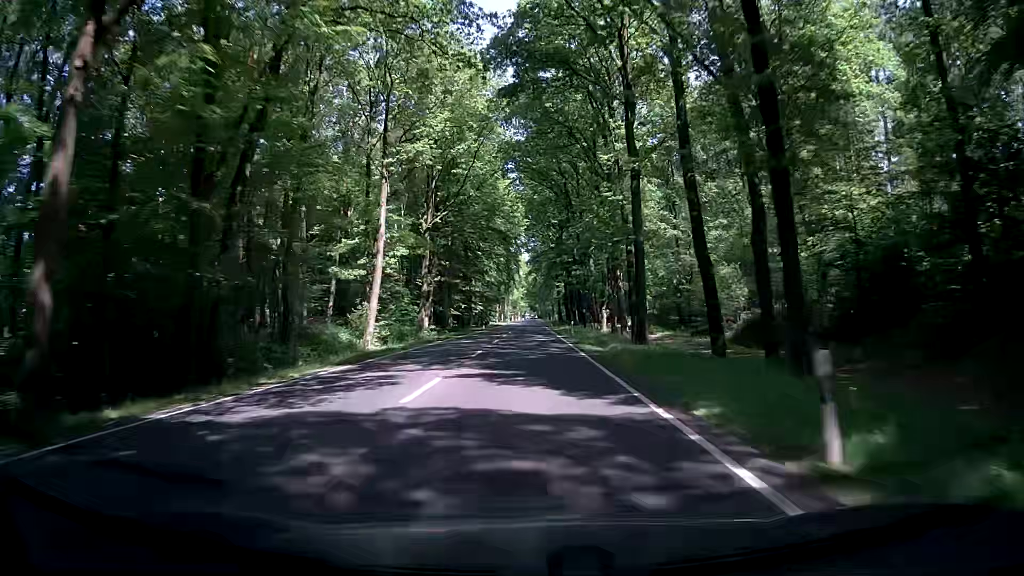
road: primary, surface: asphalt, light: Day
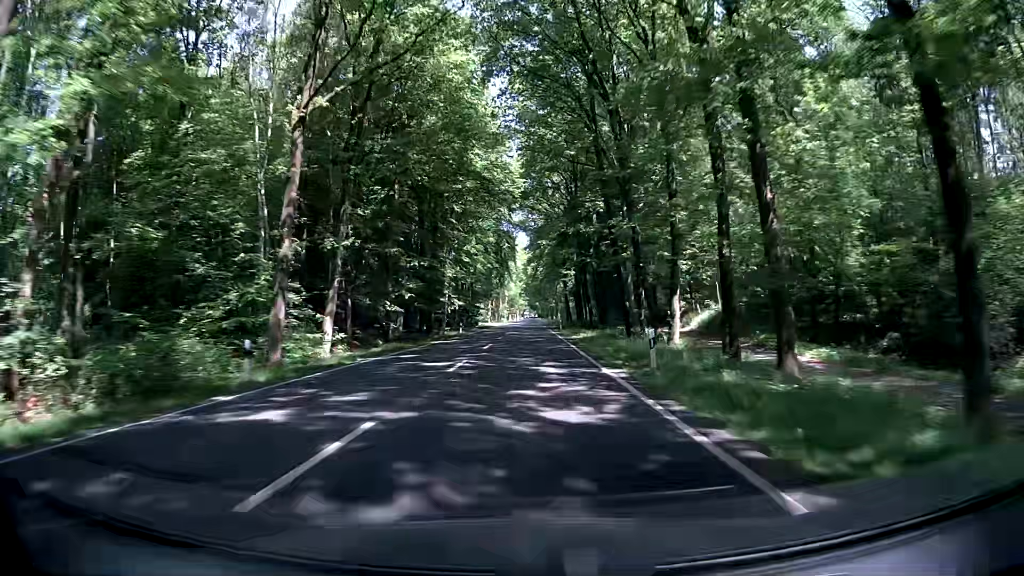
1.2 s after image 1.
(0.0, +31.0) m; 0°
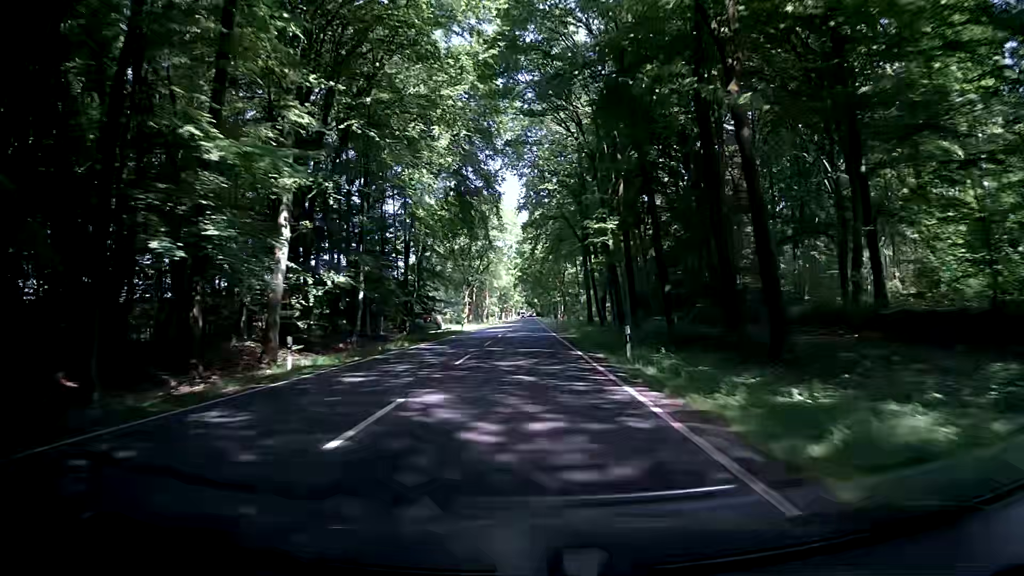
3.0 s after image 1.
(+0.7, +46.9) m; +1°
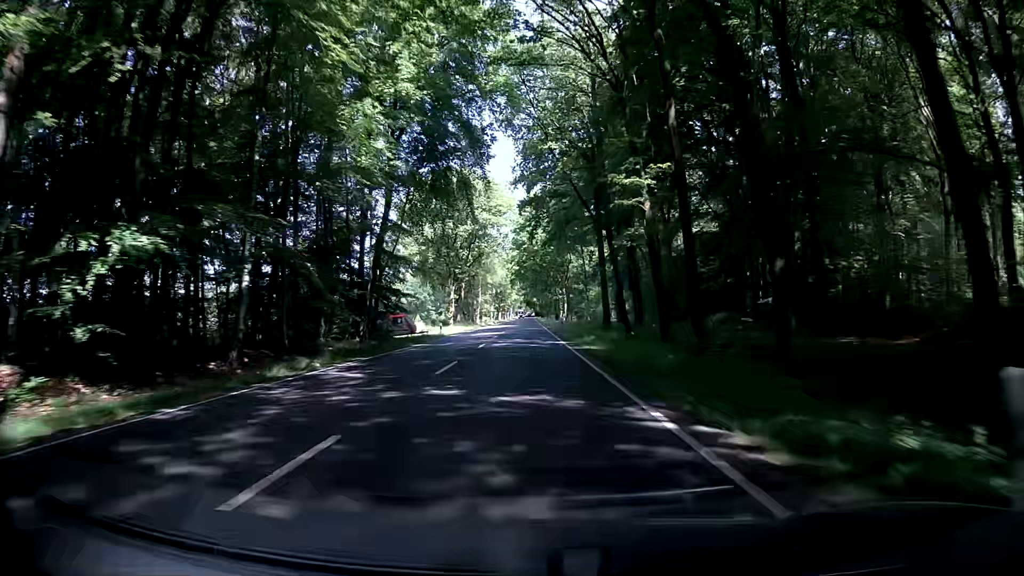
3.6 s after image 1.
(-0.1, +15.7) m; 0°
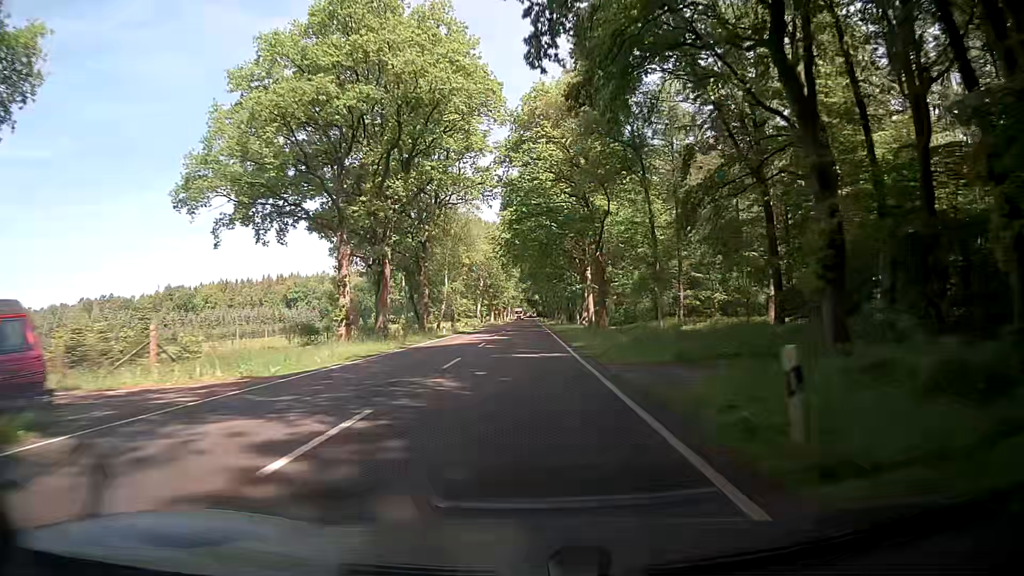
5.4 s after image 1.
(+0.4, +47.2) m; +1°
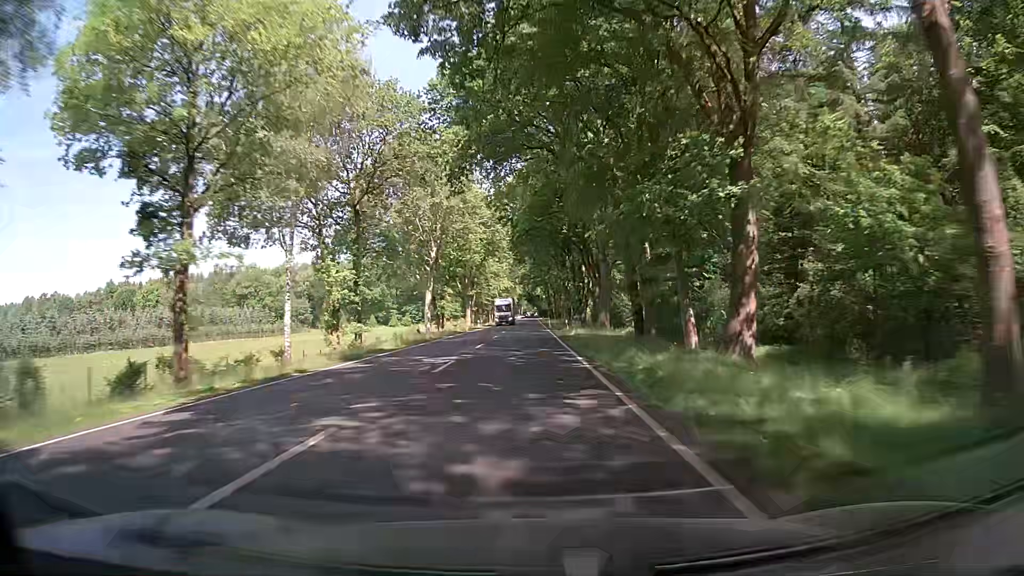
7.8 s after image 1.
(-0.7, +63.1) m; -1°
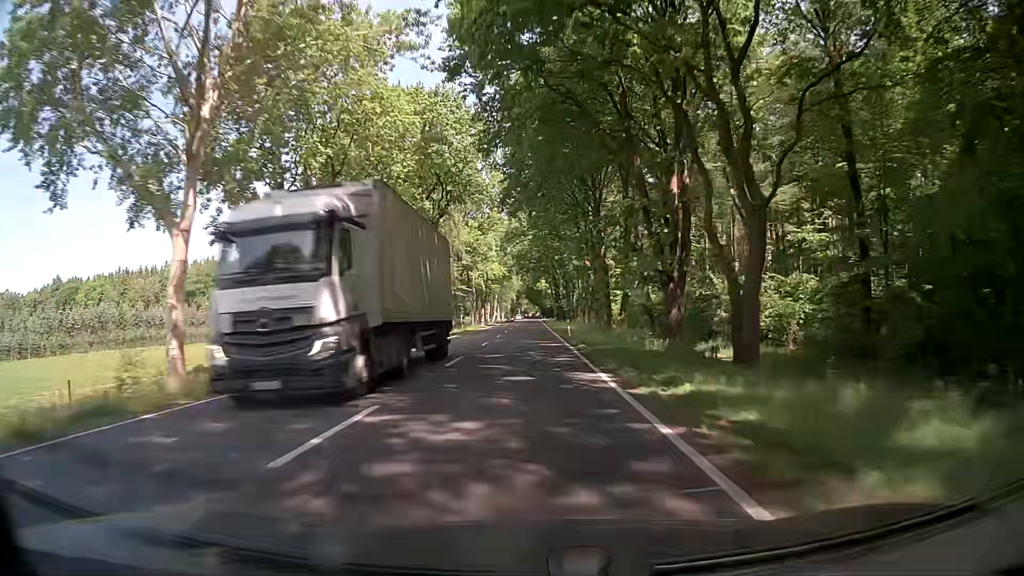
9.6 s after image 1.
(-0.1, +47.4) m; 0°
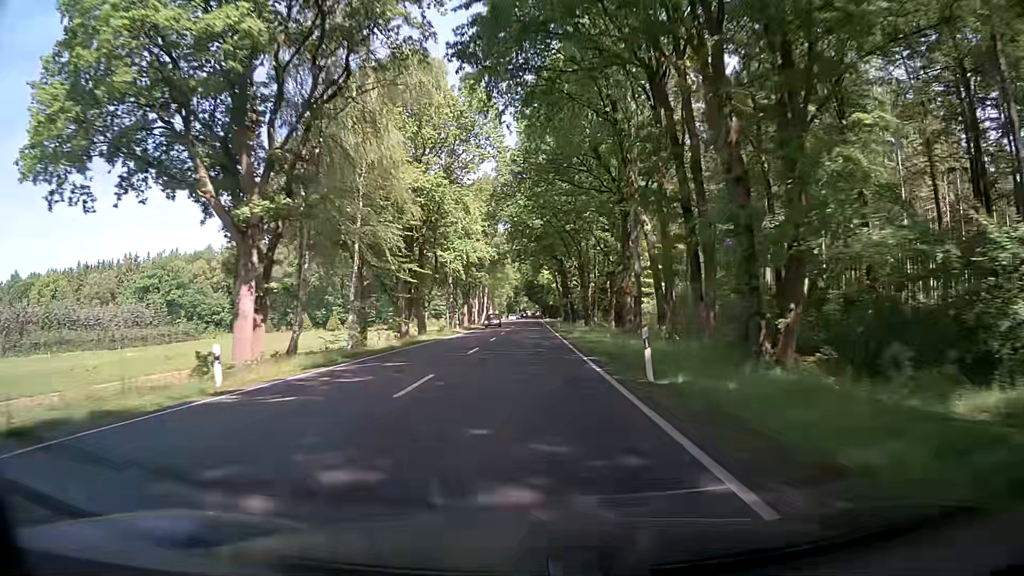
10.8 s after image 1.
(+0.2, +31.6) m; 0°
(0, +10) (0, +20) (0, +30) (0, +40) (0, +50) (0, +60) (0, +70) (0, +80) (0, +90) (0, +100) m
